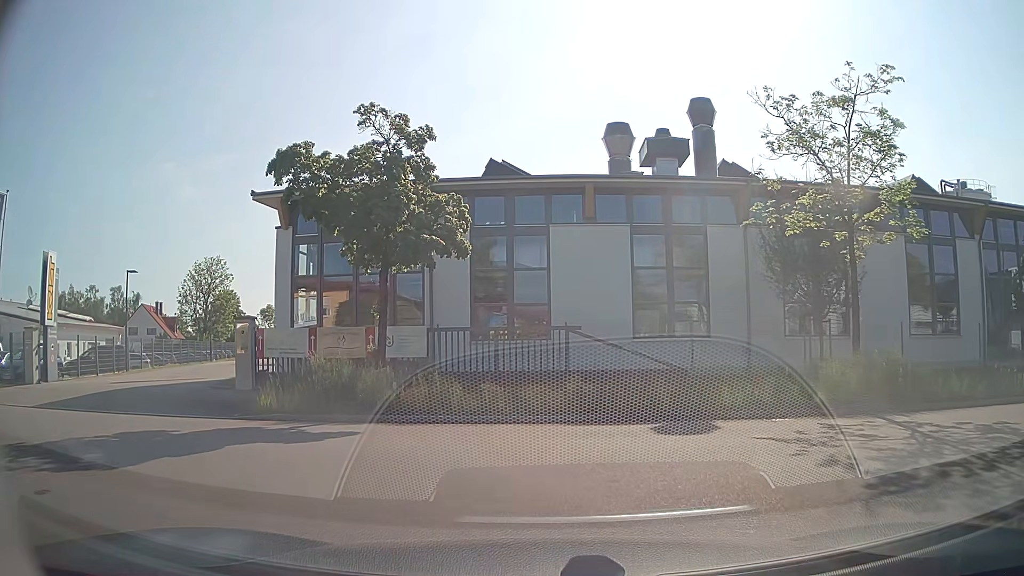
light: Day
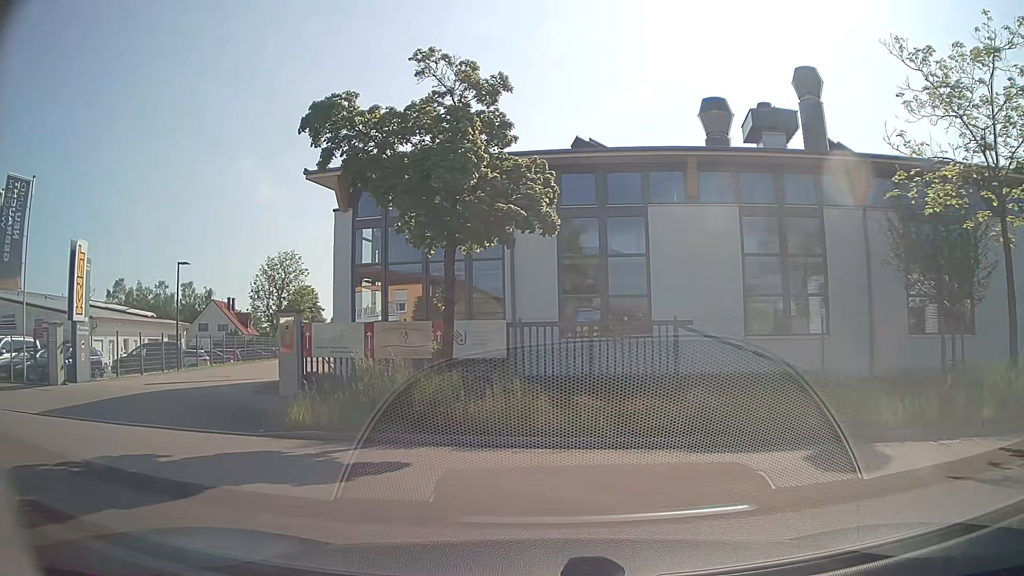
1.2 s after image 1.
(-0.1, +2.9) m; -7°
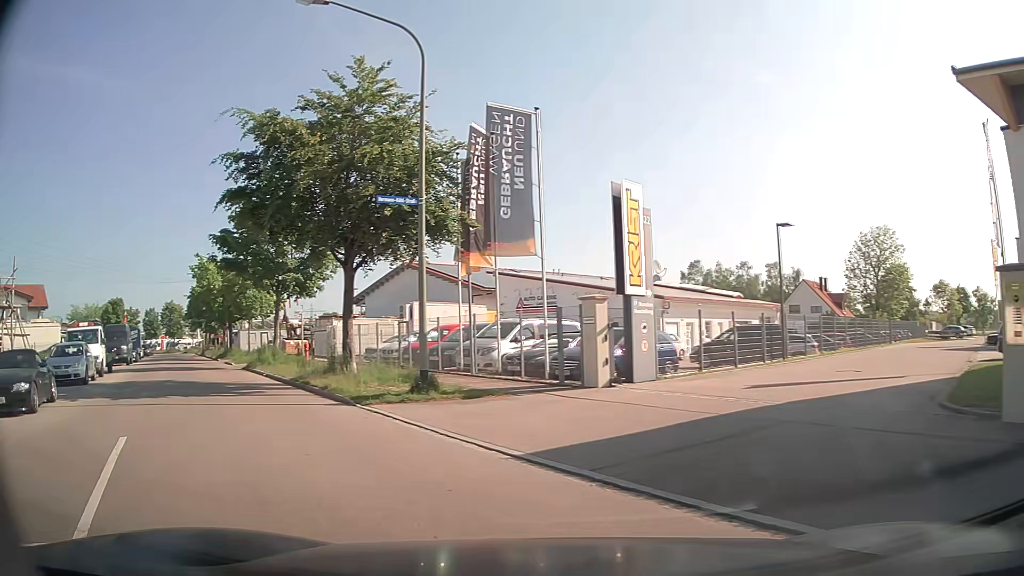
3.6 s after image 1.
(-3.0, +6.7) m; -50°
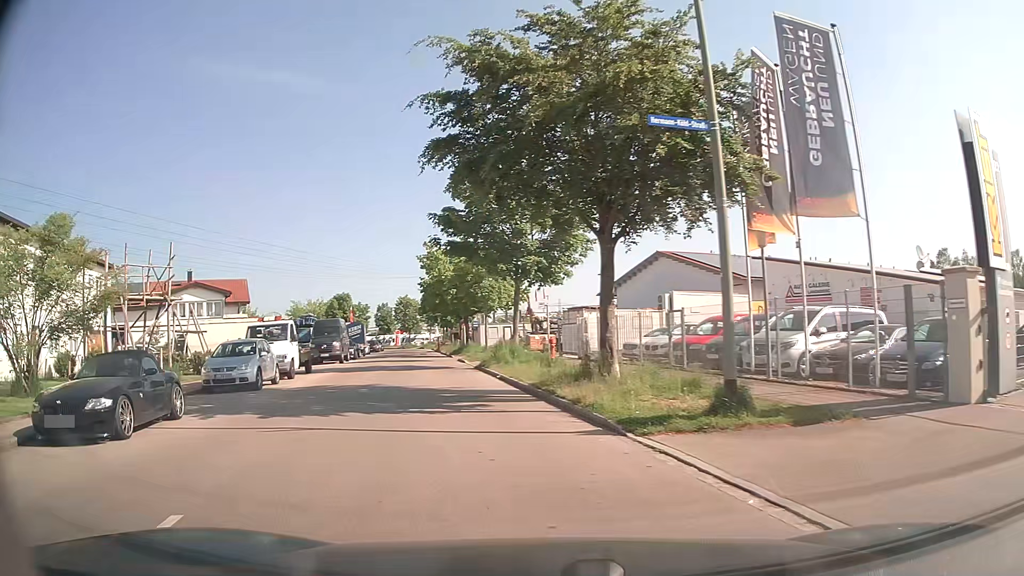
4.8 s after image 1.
(-0.9, +4.8) m; -21°
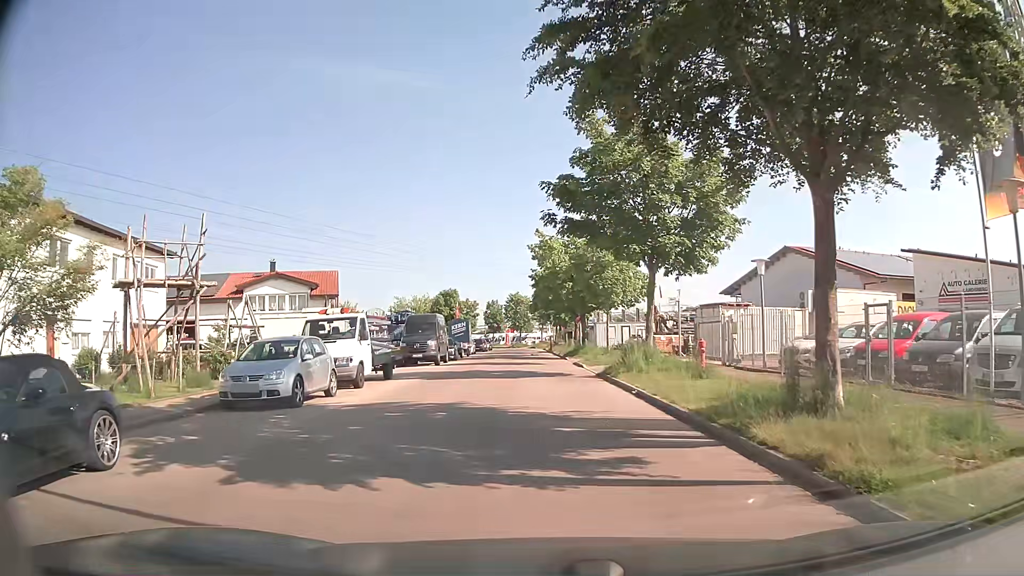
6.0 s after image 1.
(-0.7, +5.6) m; -11°
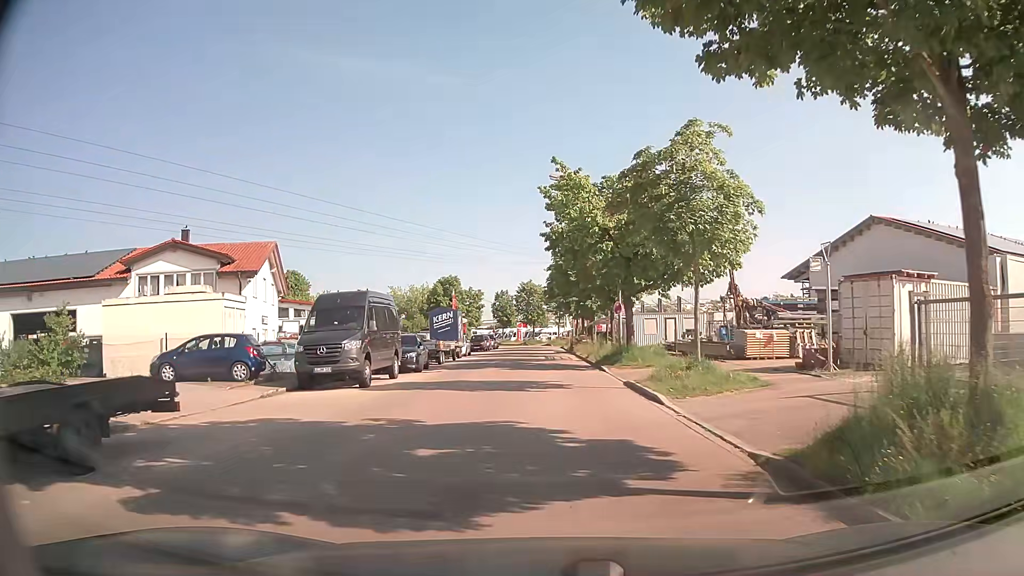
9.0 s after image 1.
(-0.1, +16.9) m; -1°
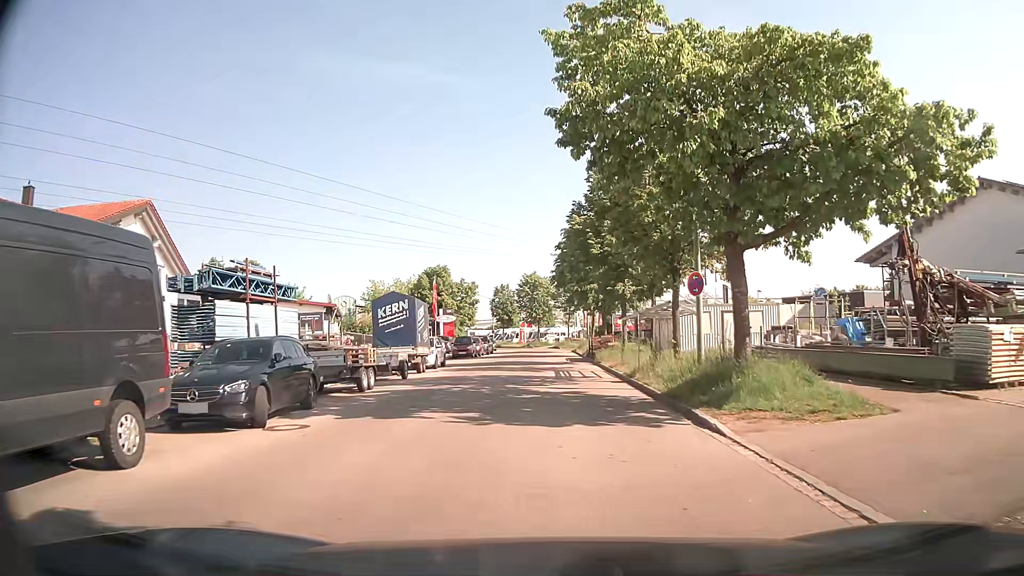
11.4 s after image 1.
(-0.2, +15.3) m; -1°
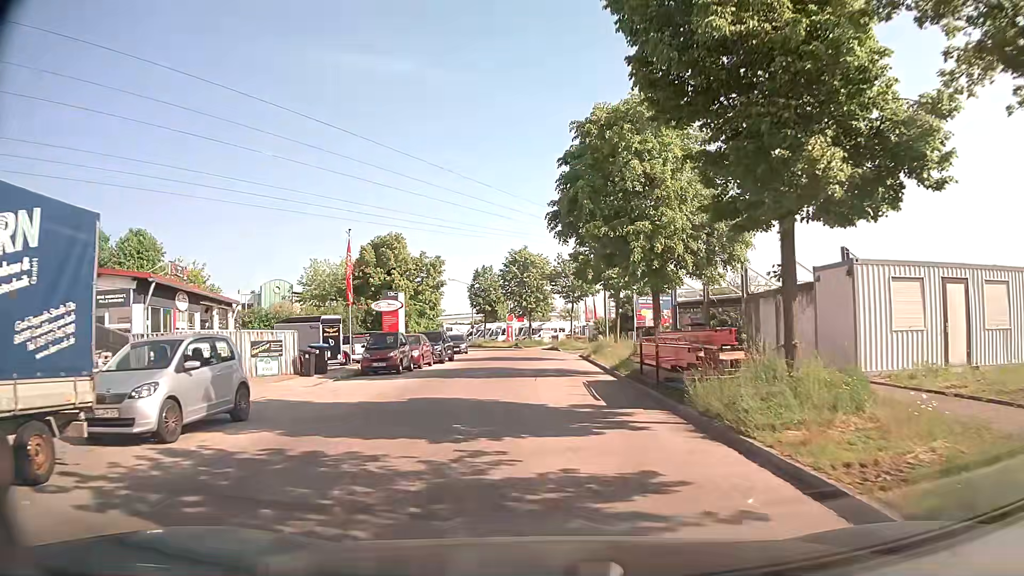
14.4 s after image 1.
(+0.1, +22.4) m; +2°
(0, +10) (0, +20) (-1, +30) (-1, +40) (-2, +50) (-4, +60) (-7, +69) (-12, +78) (-18, +86) (-25, +93) m
